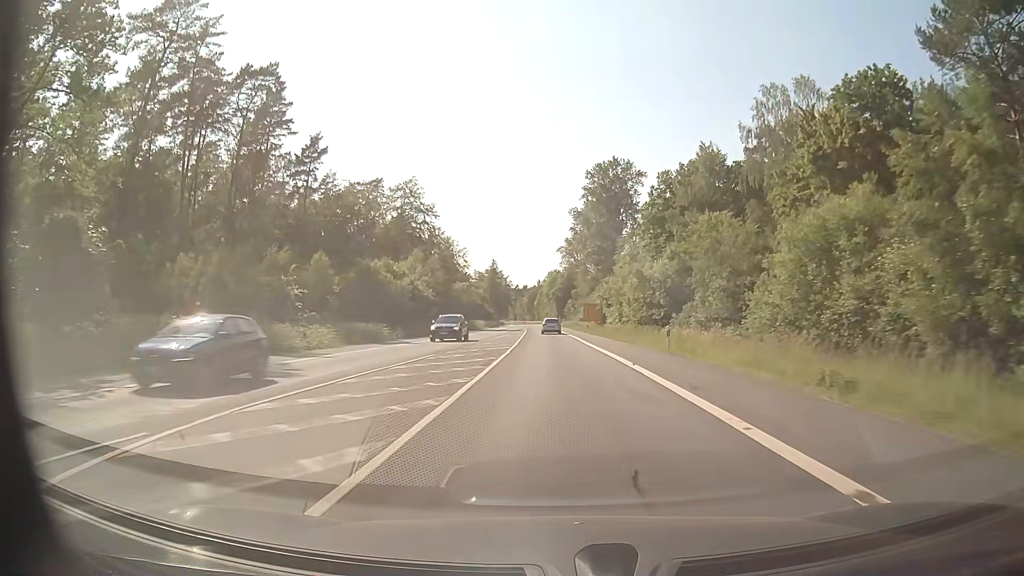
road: secondary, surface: asphalt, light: Day
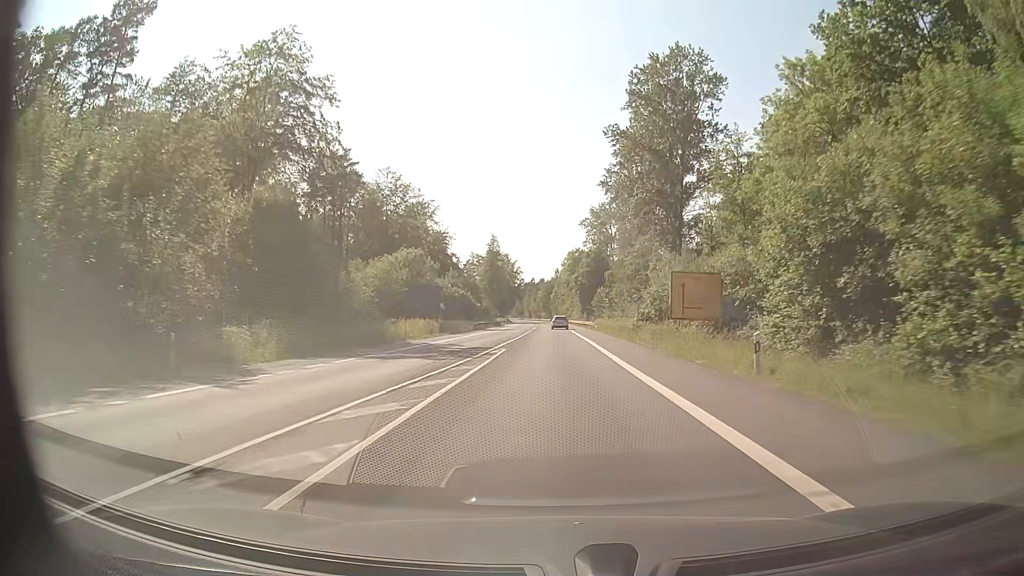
(-0.6, +57.5) m; -1°
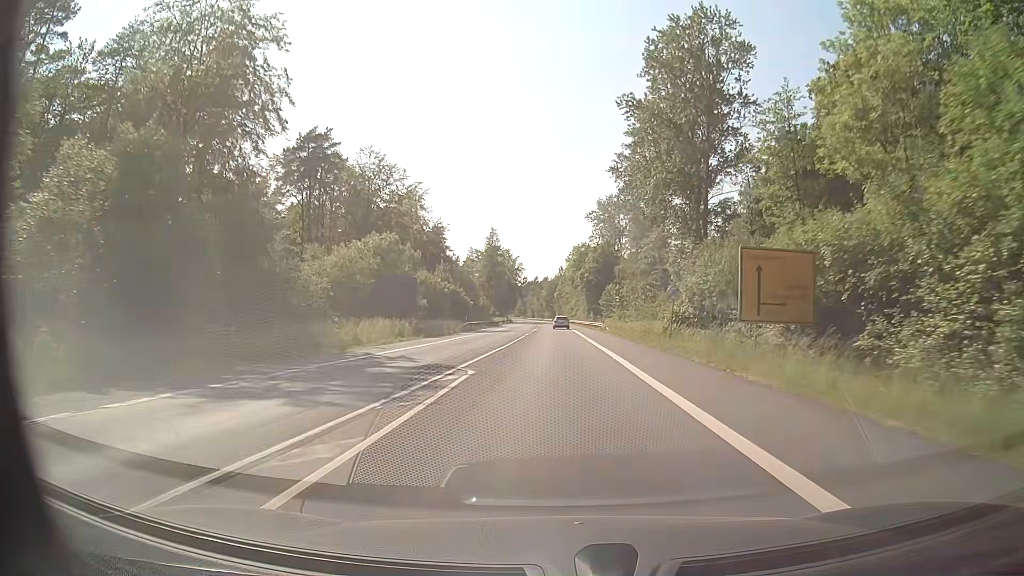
(-0.1, +11.5) m; -1°
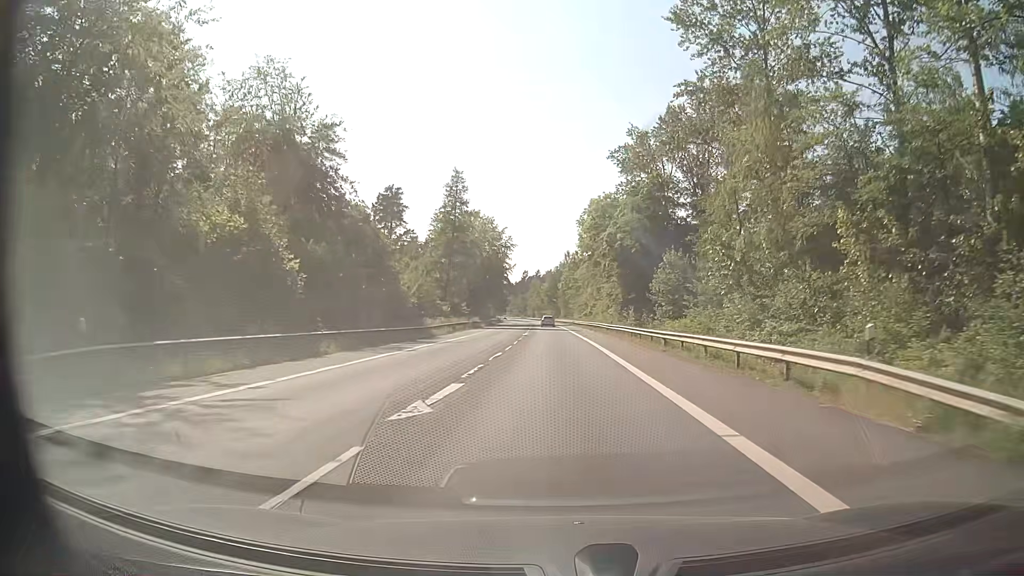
(-0.1, +57.5) m; 0°
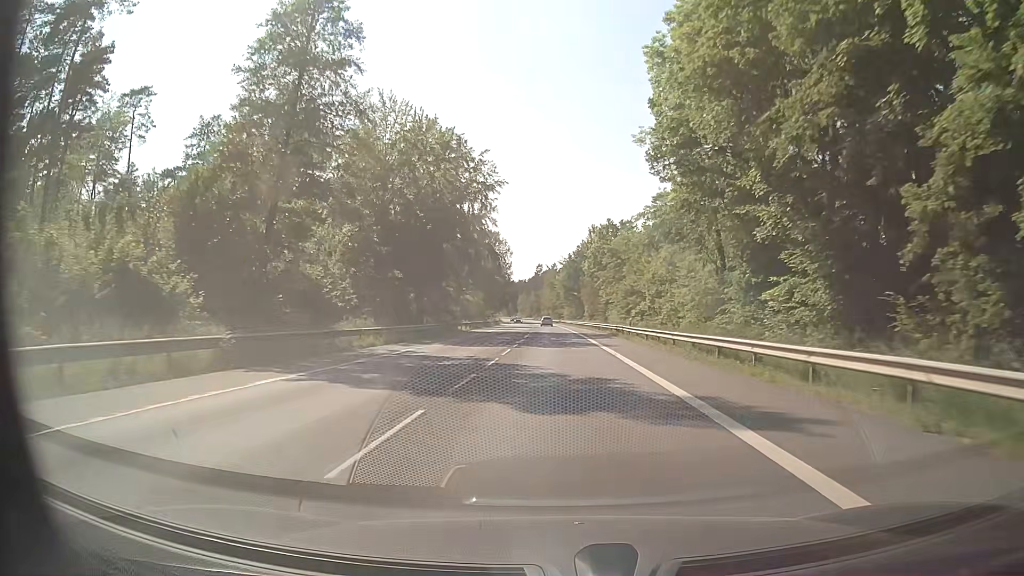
(-0.6, +57.5) m; -2°
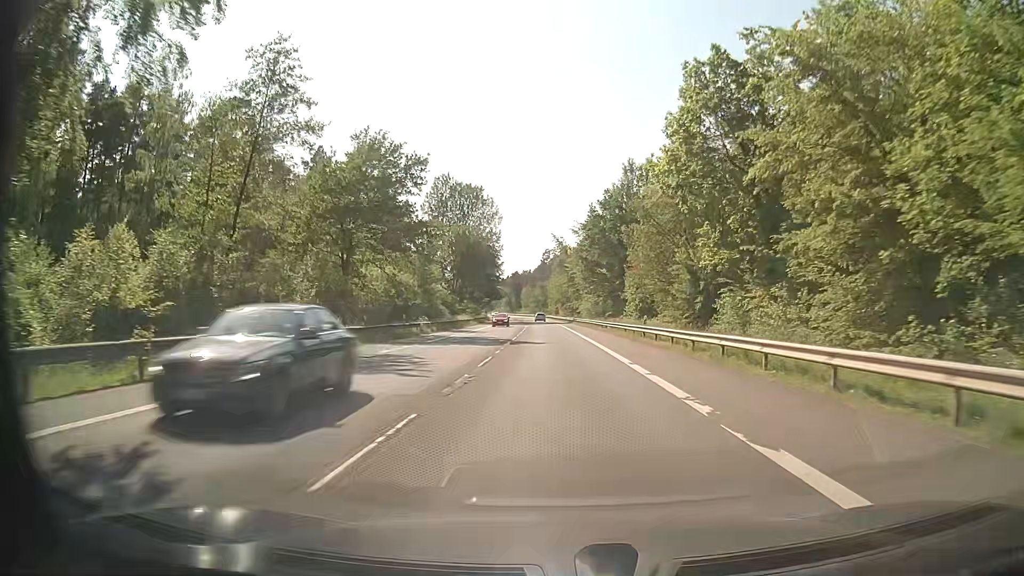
(-0.4, +57.5) m; -1°
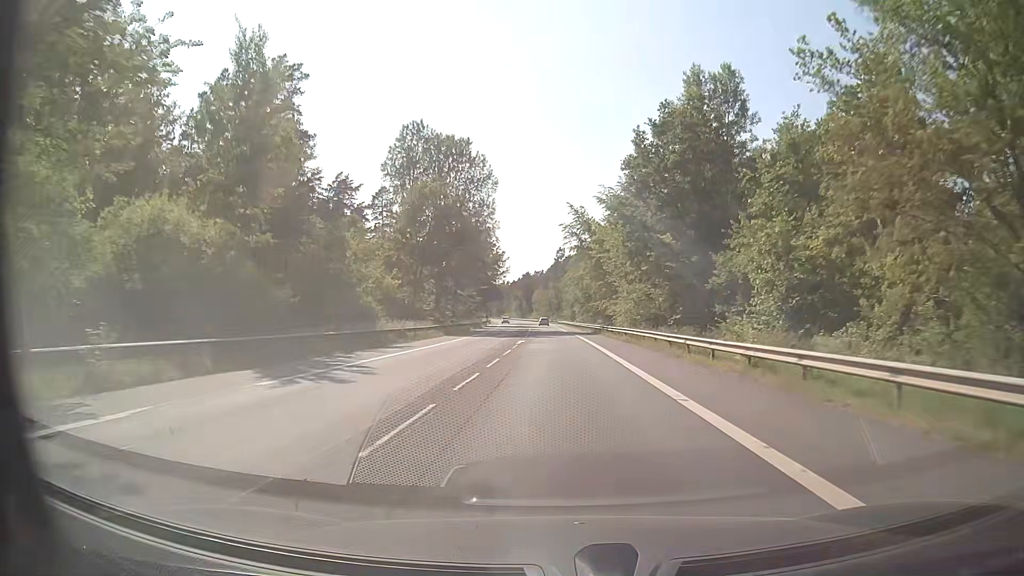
(-0.5, +34.5) m; -1°
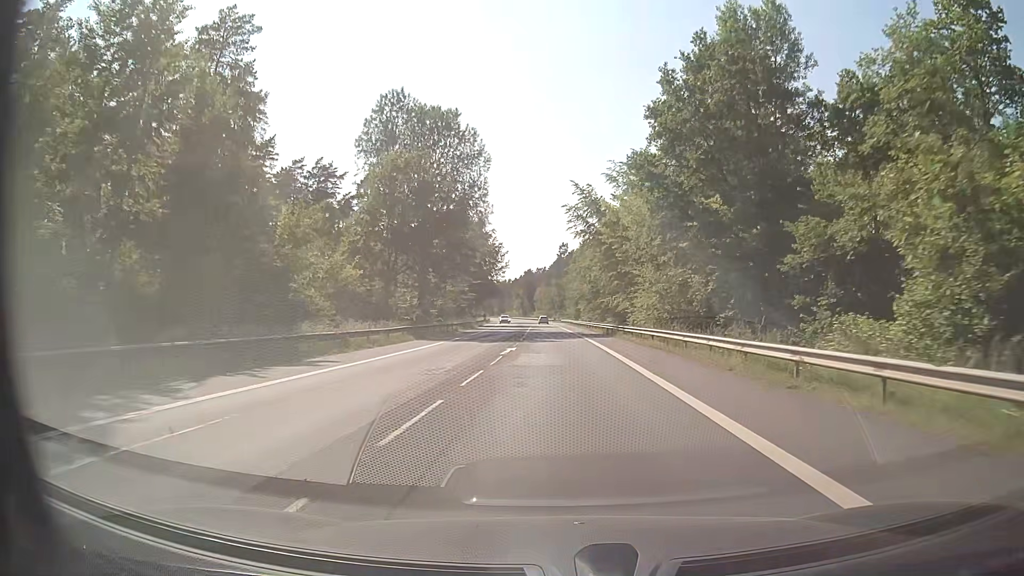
(-0.1, +11.5) m; -1°
(0, +10) (0, +20) (0, +30) (0, +40) (0, +50) (0, +60) (-1, +70) (-1, +80) (-1, +90) (-1, +100) m
